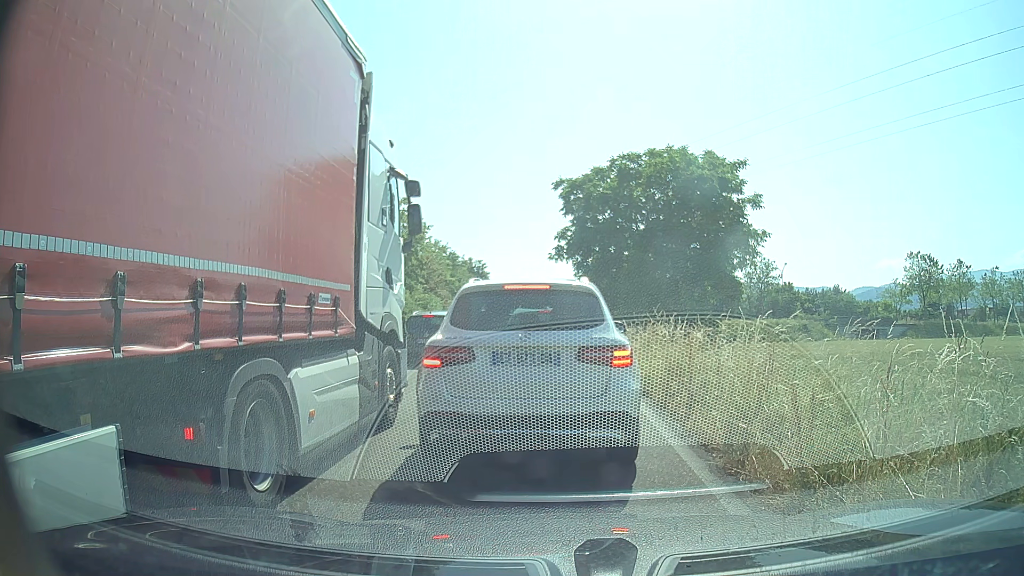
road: trunk_link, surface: asphalt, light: Day
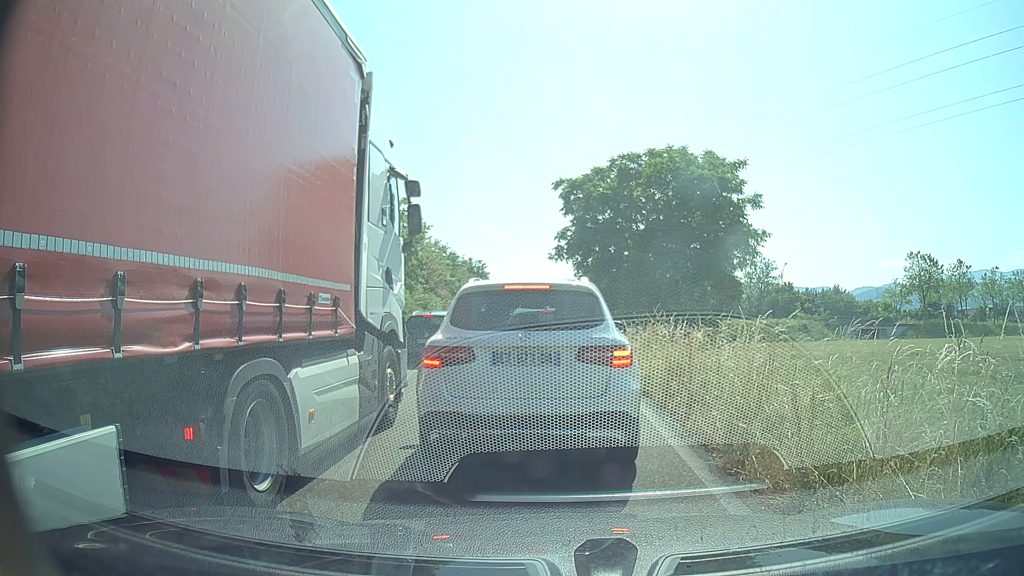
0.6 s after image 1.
(0.0, 0.0) m; 0°
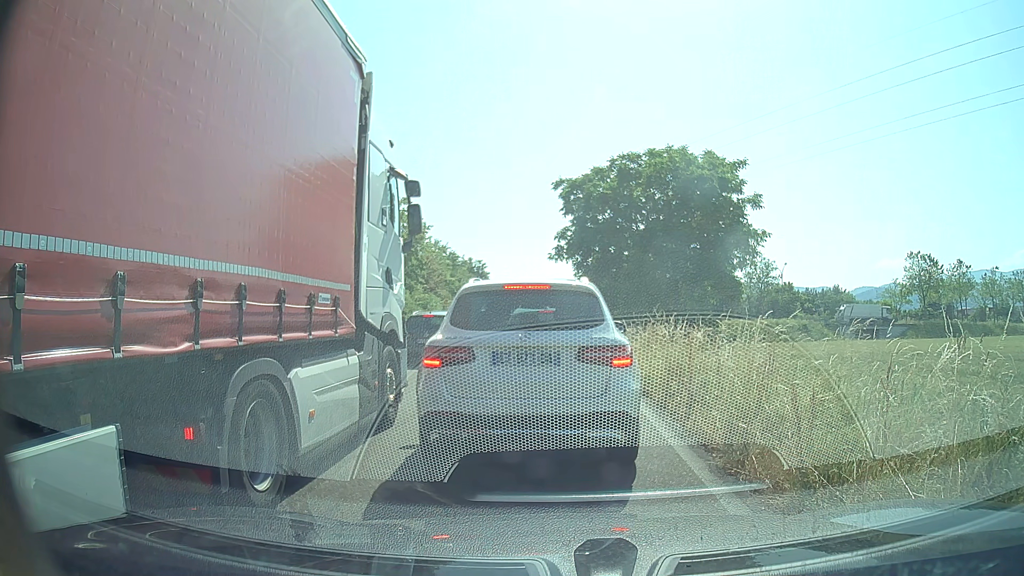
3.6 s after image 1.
(0.0, 0.0) m; 0°
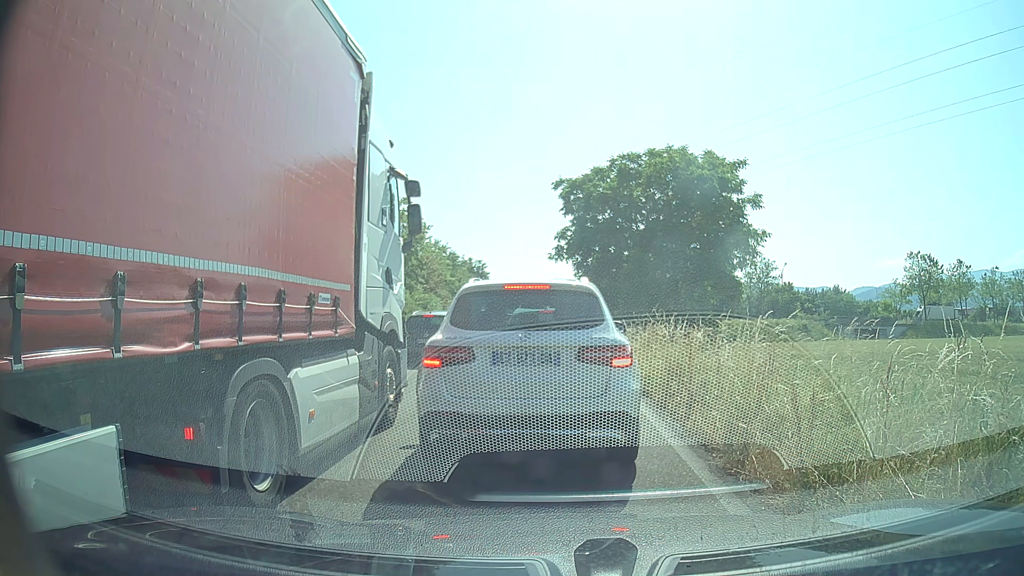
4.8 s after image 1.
(0.0, 0.0) m; 0°
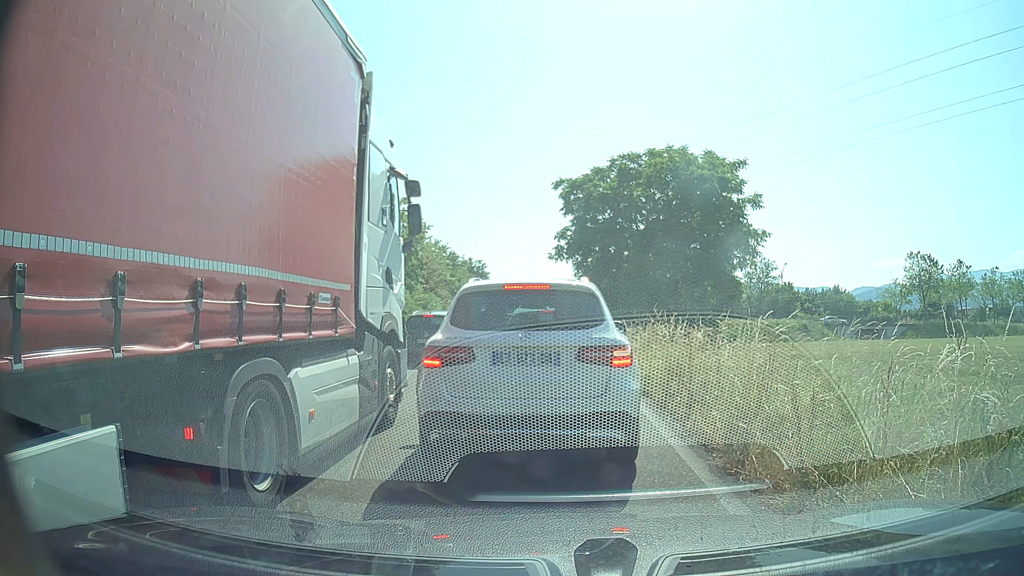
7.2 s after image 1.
(0.0, 0.0) m; 0°
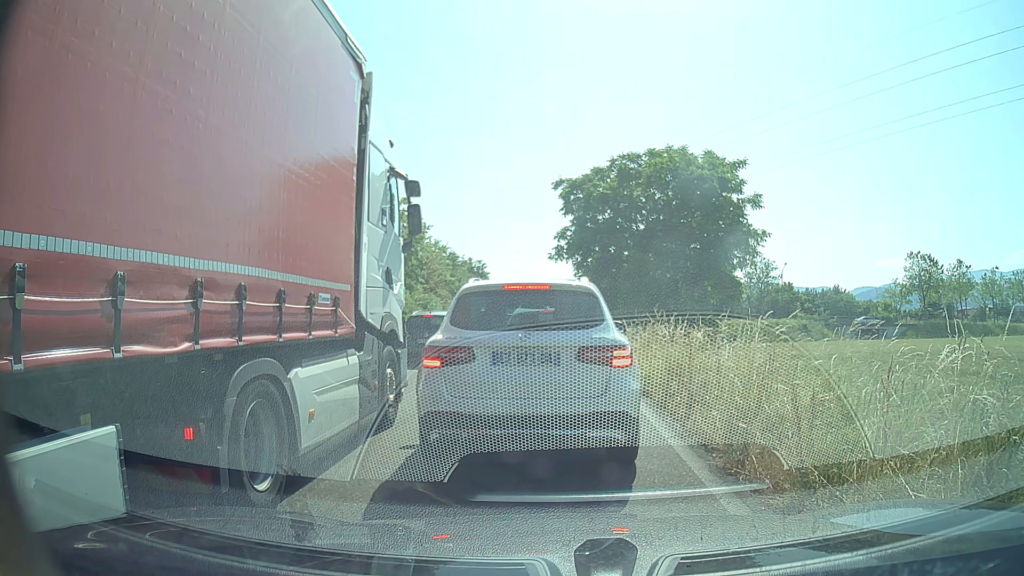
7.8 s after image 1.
(0.0, 0.0) m; 0°
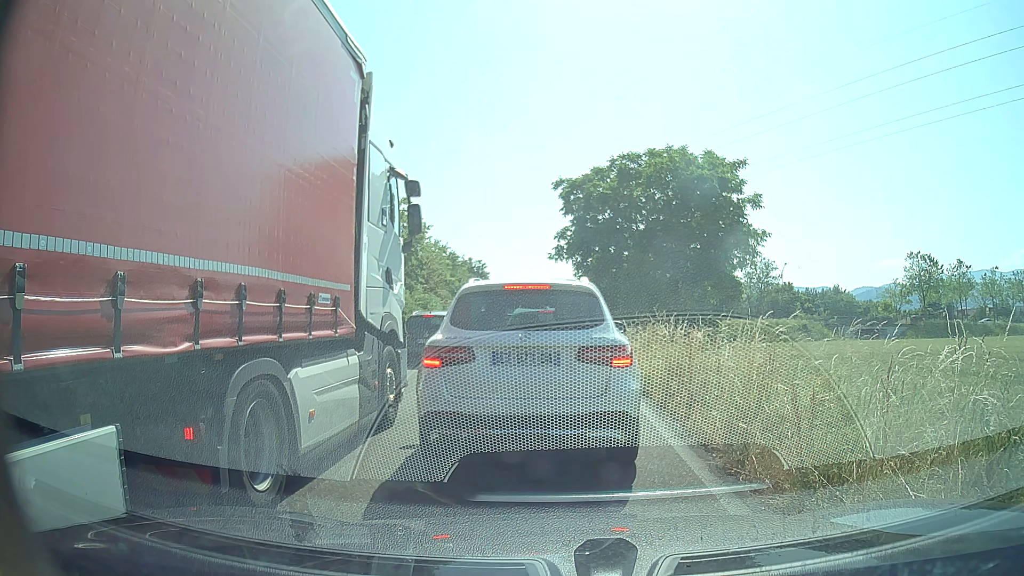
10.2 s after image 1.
(0.0, 0.0) m; 0°
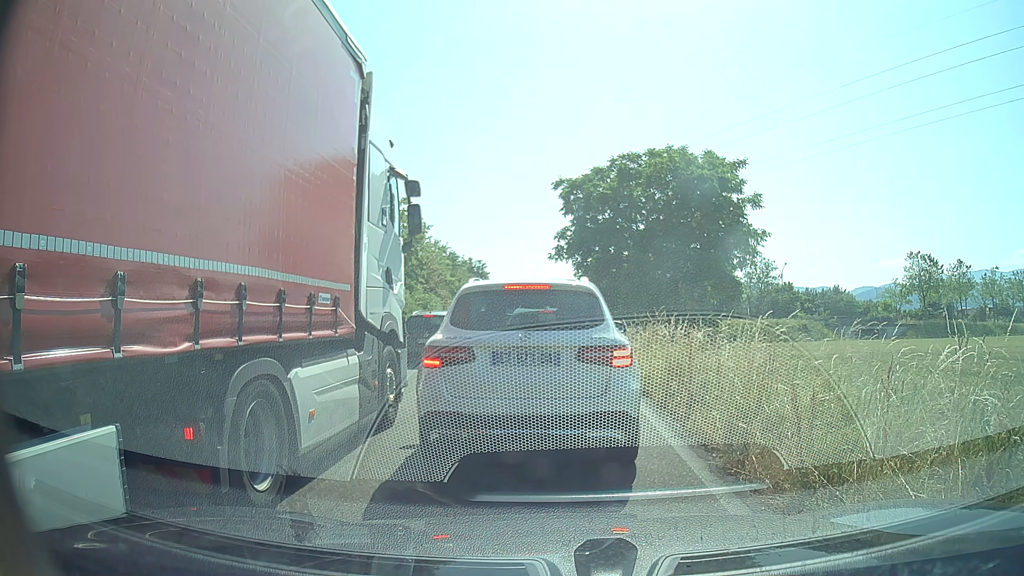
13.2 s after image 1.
(0.0, 0.0) m; 0°
